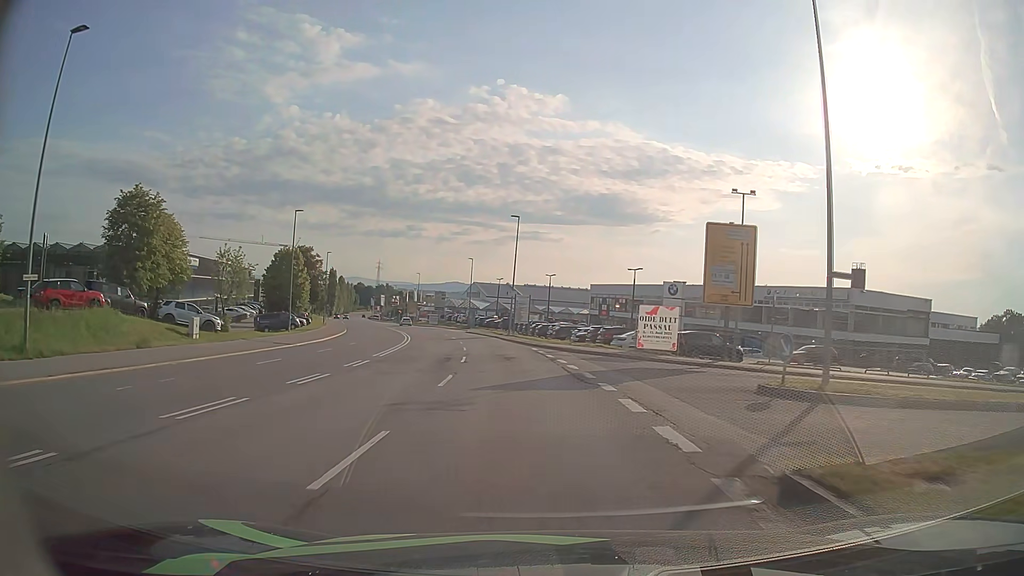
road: secondary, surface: asphalt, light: Day
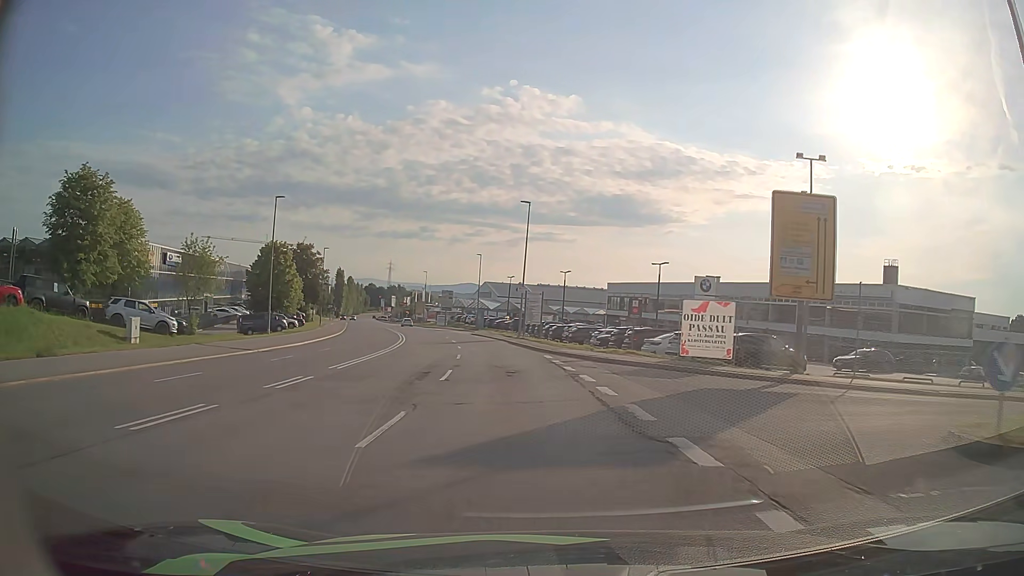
(-0.1, +7.3) m; -1°
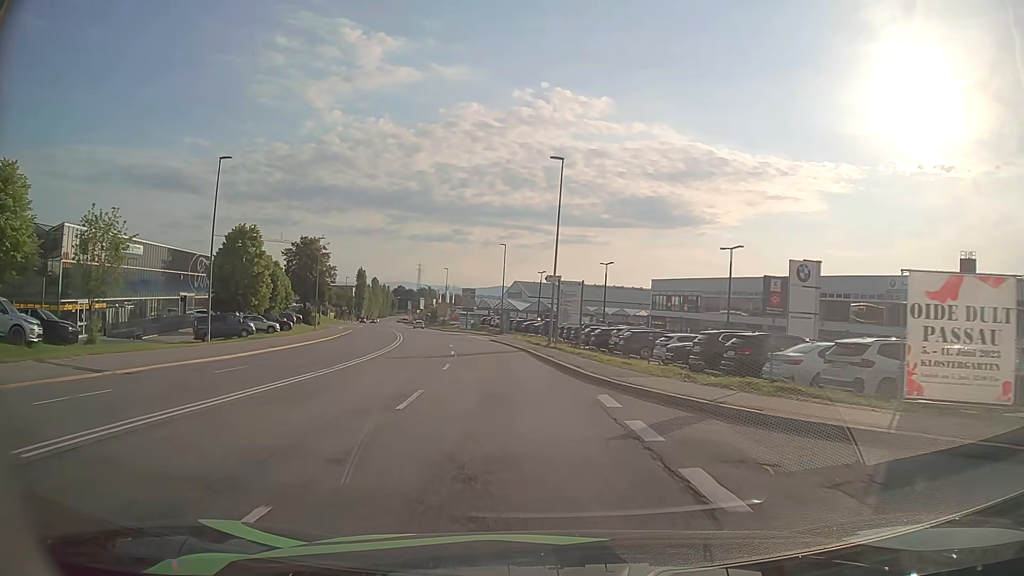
(-0.3, +14.3) m; -3°
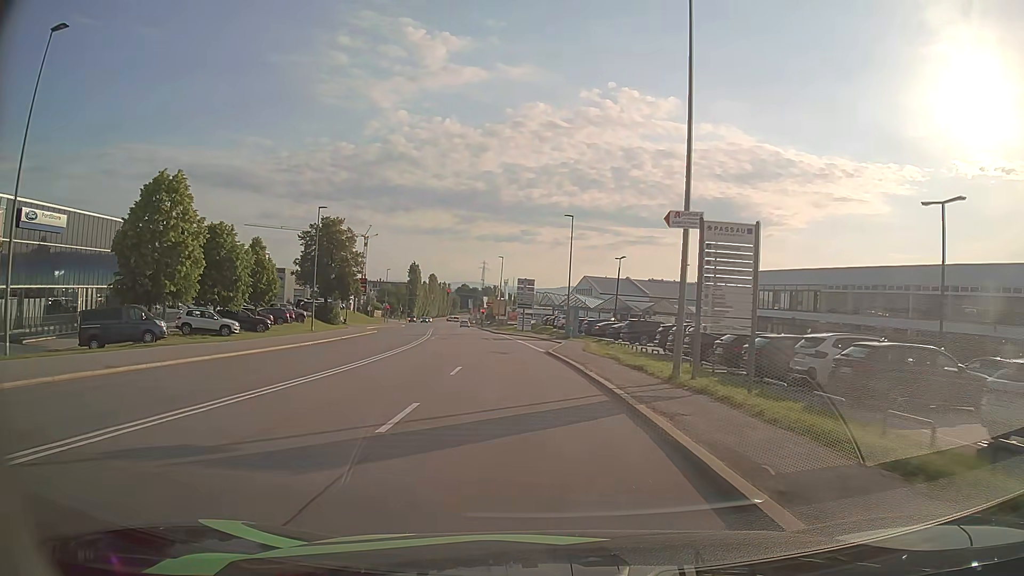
(-1.0, +20.7) m; -6°
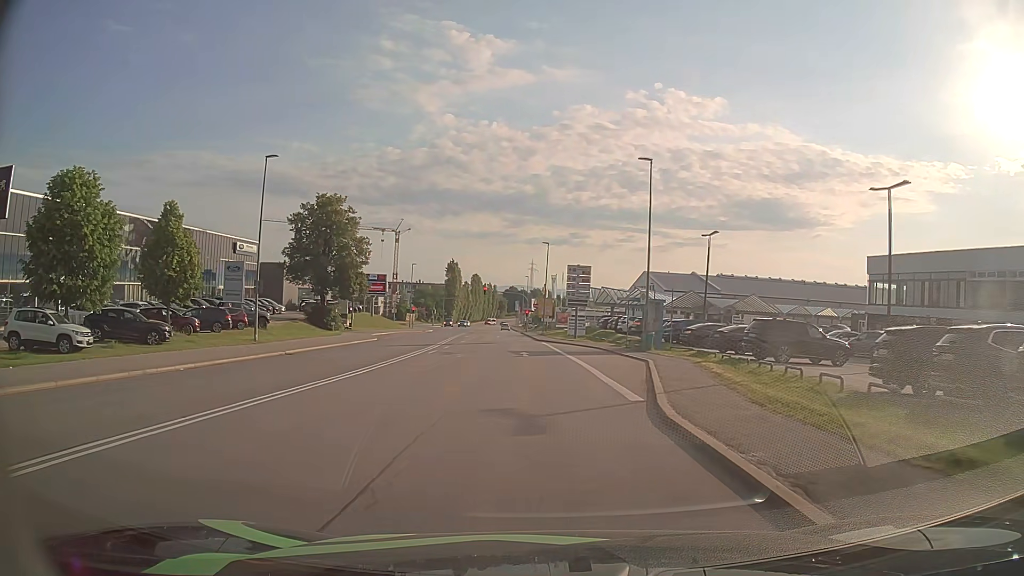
(-0.7, +20.0) m; -4°
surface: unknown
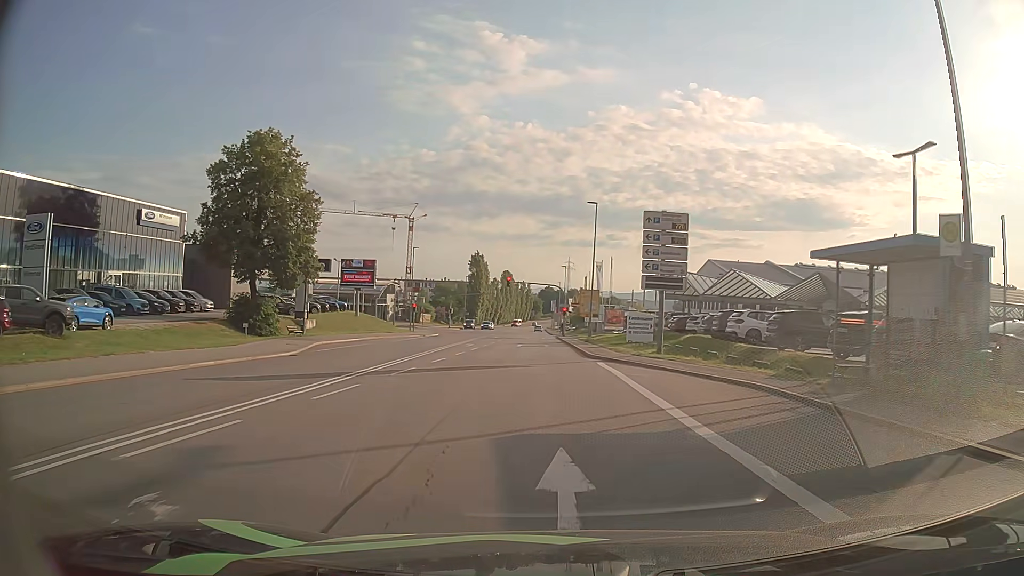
(-0.8, +25.7) m; -3°
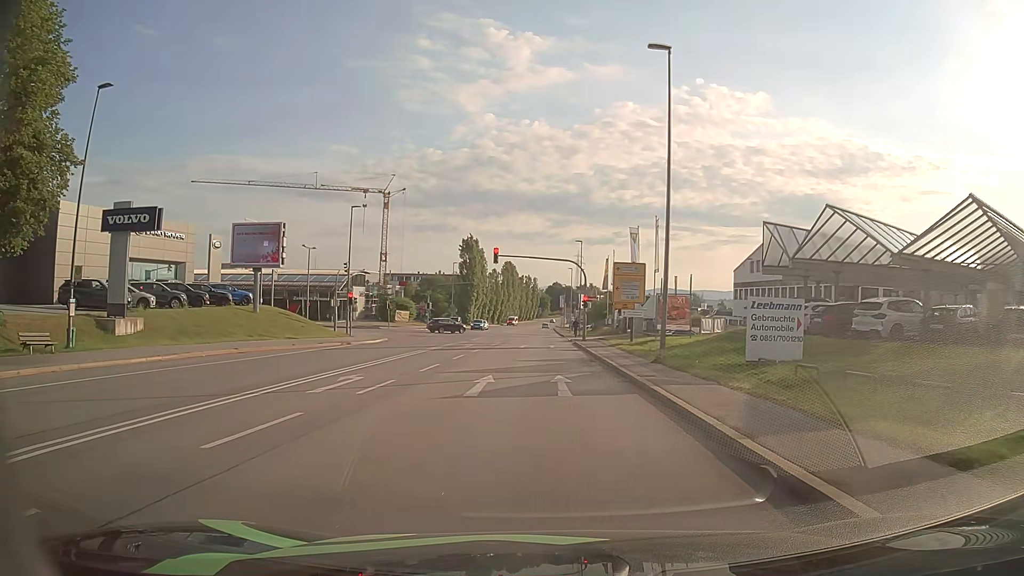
(-0.1, +28.7) m; 0°
(0, +10) (0, +20) (0, +30) (0, +40) (0, +50) (0, +60) (0, +70) (-1, +80) (-1, +90) (-1, +100) m
